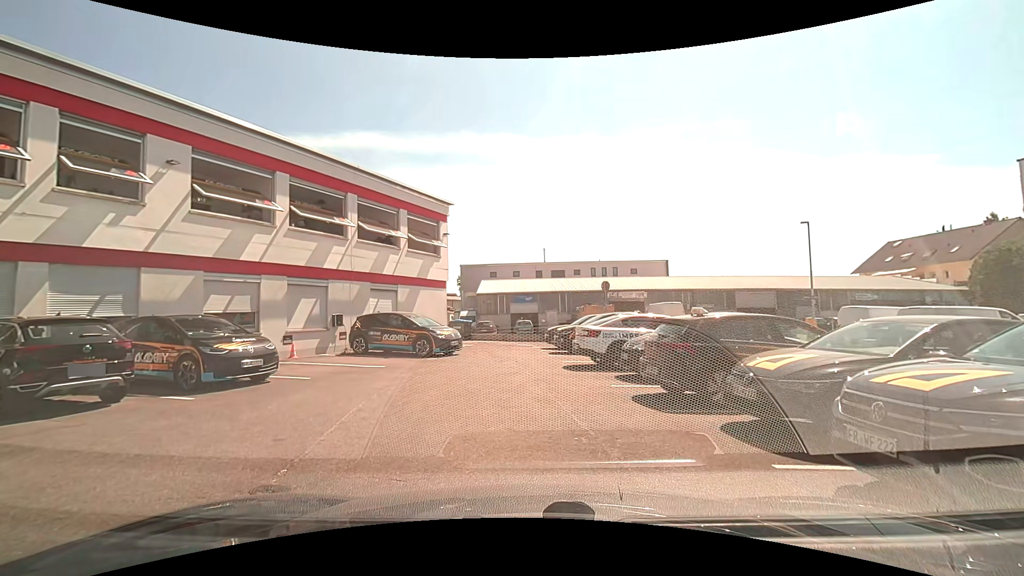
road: unclassified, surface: asphalt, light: Day
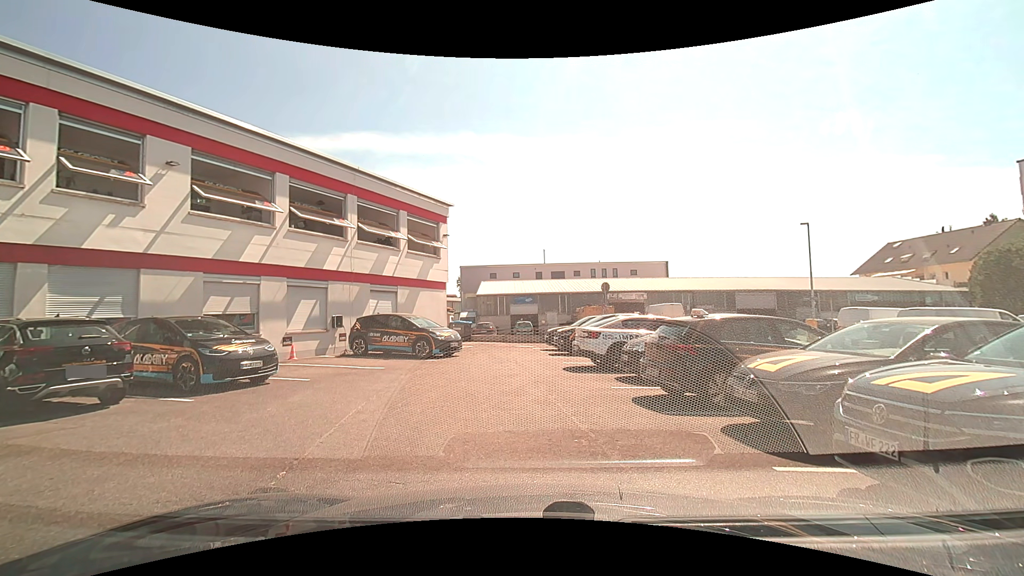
(0.0, +0.1) m; 0°
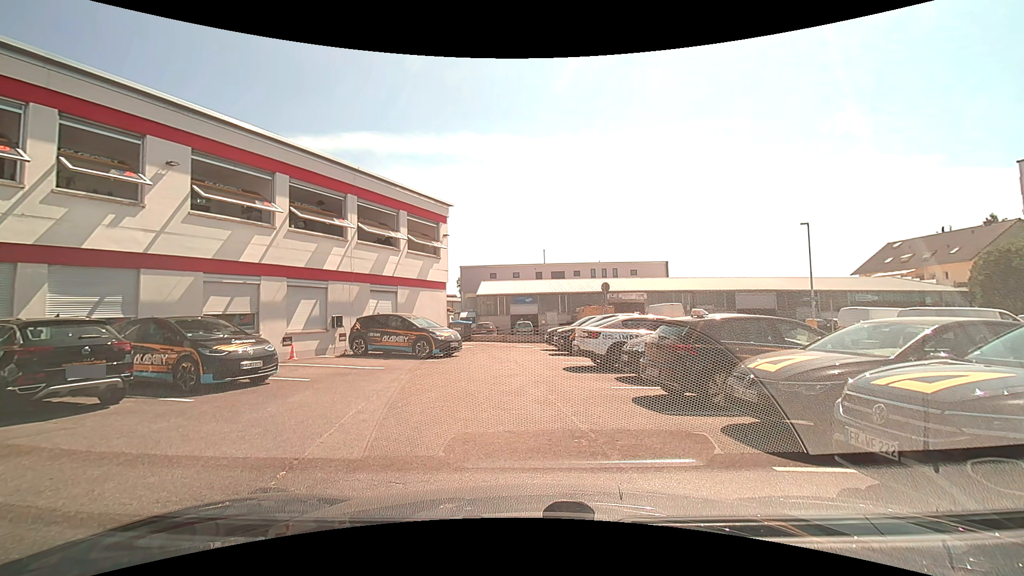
(0.0, 0.0) m; 0°
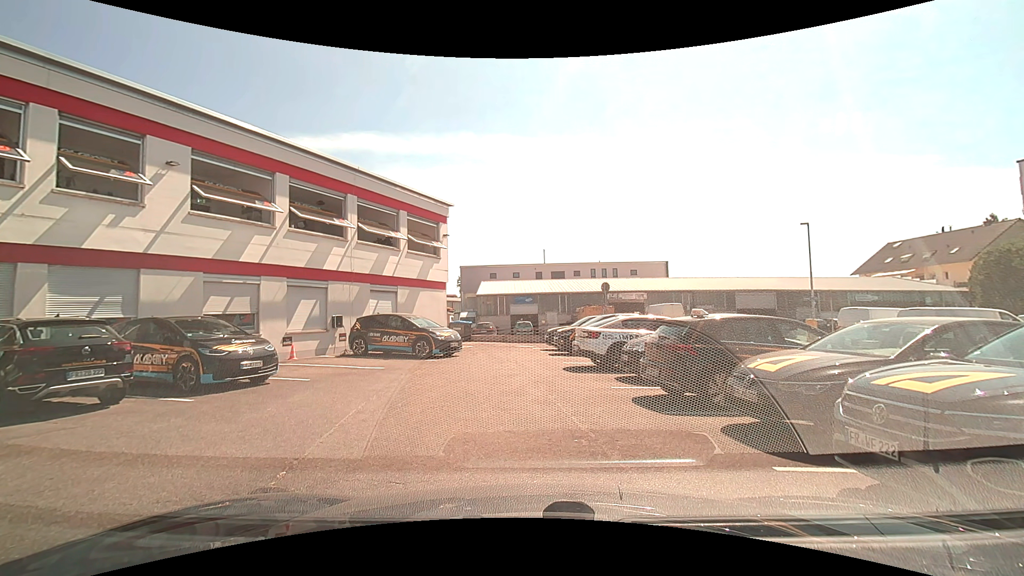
(0.0, 0.0) m; 0°
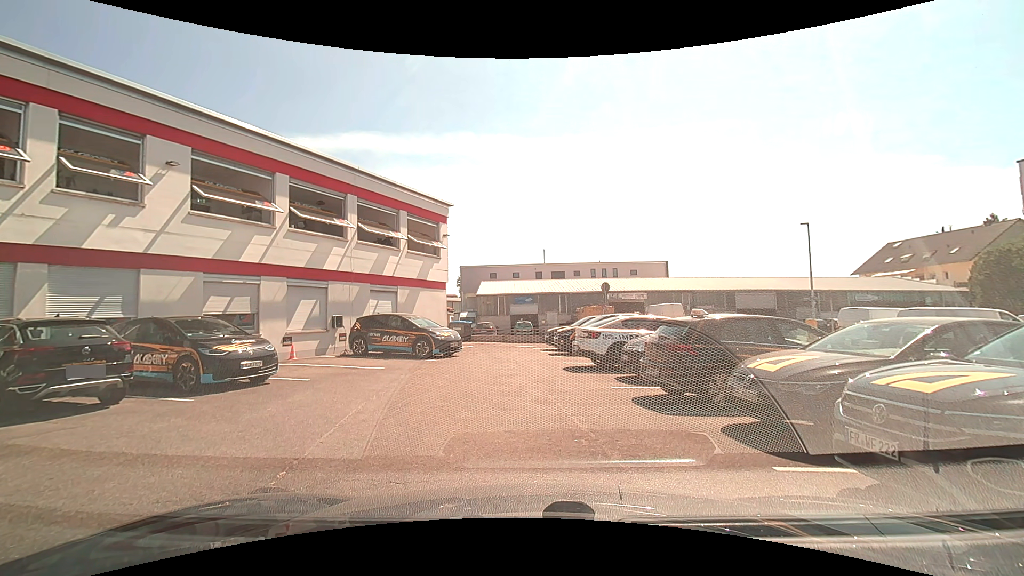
(0.0, 0.0) m; 0°
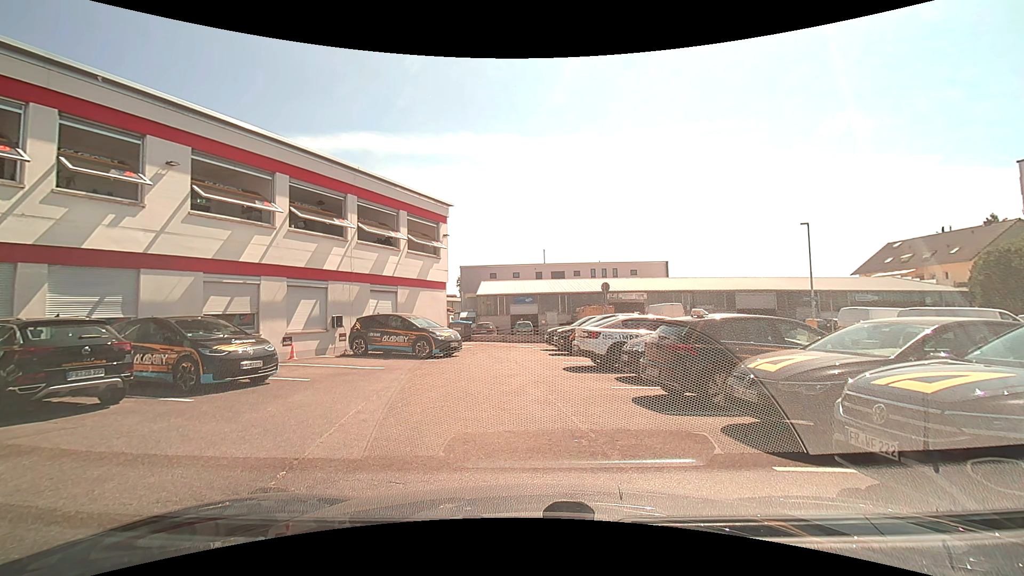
(0.0, 0.0) m; 0°
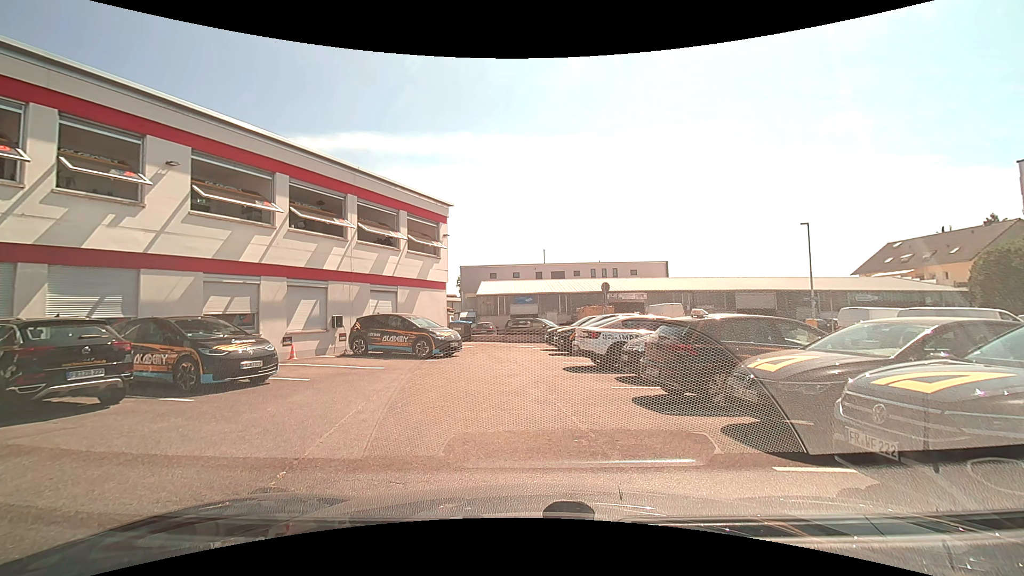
(0.0, 0.0) m; 0°
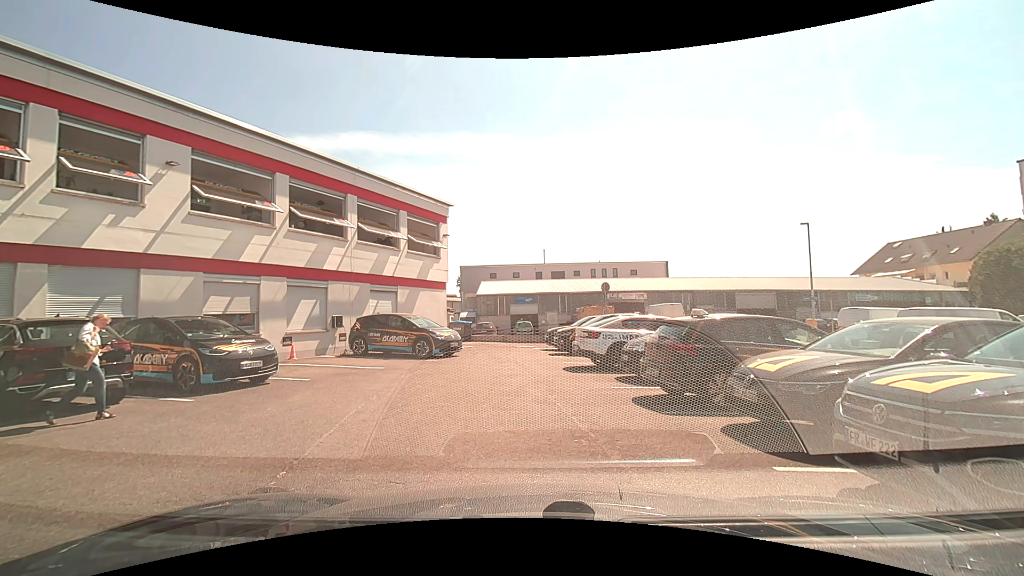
(0.0, 0.0) m; 0°
